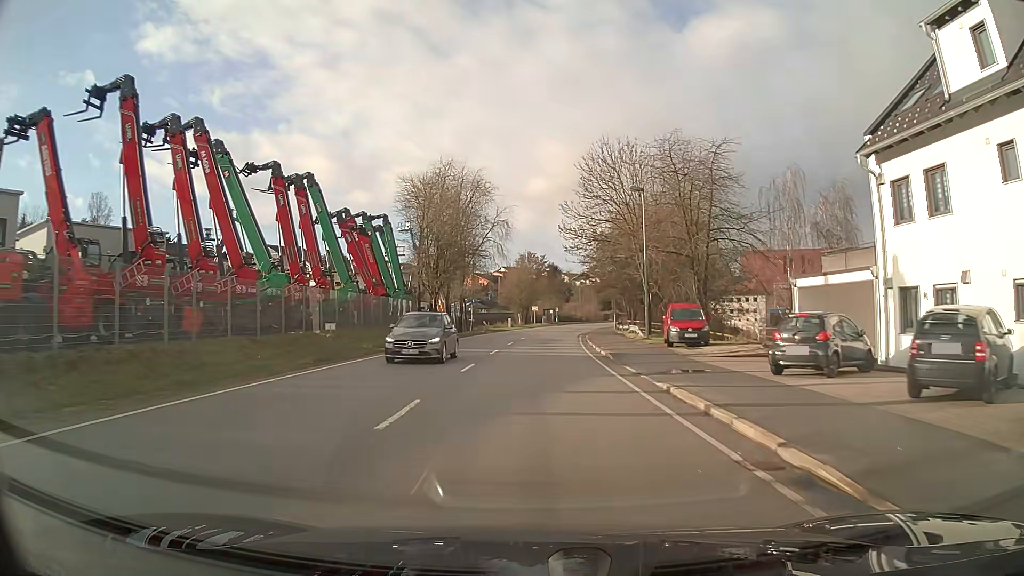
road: primary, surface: asphalt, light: Day
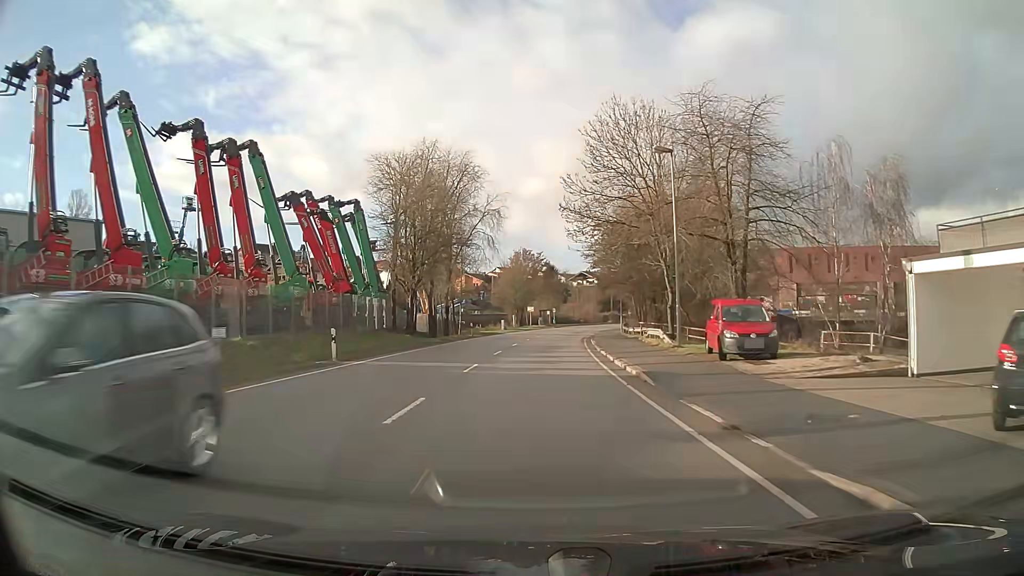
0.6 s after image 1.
(0.0, +8.5) m; 0°
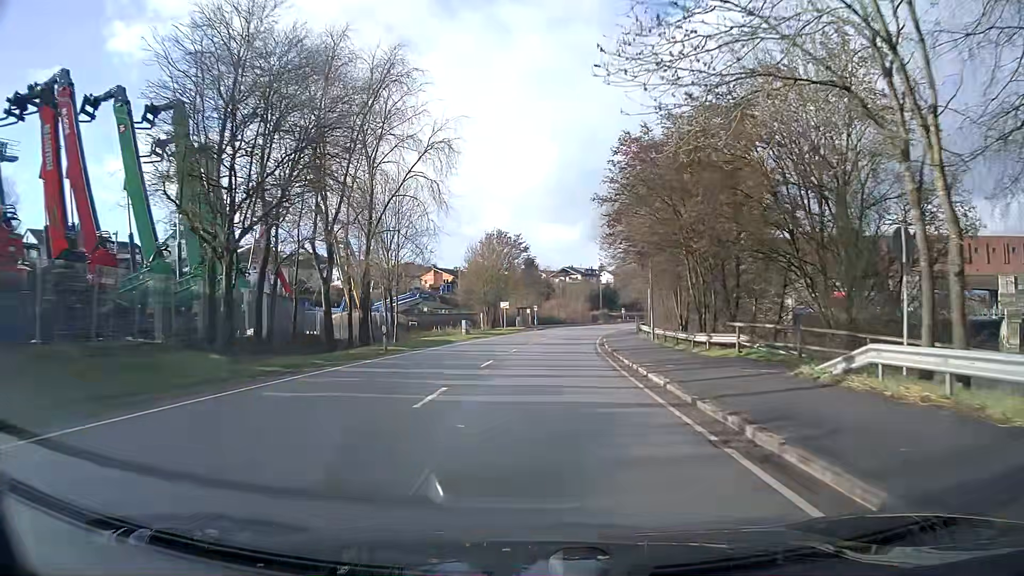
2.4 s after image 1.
(+0.4, +25.5) m; +2°
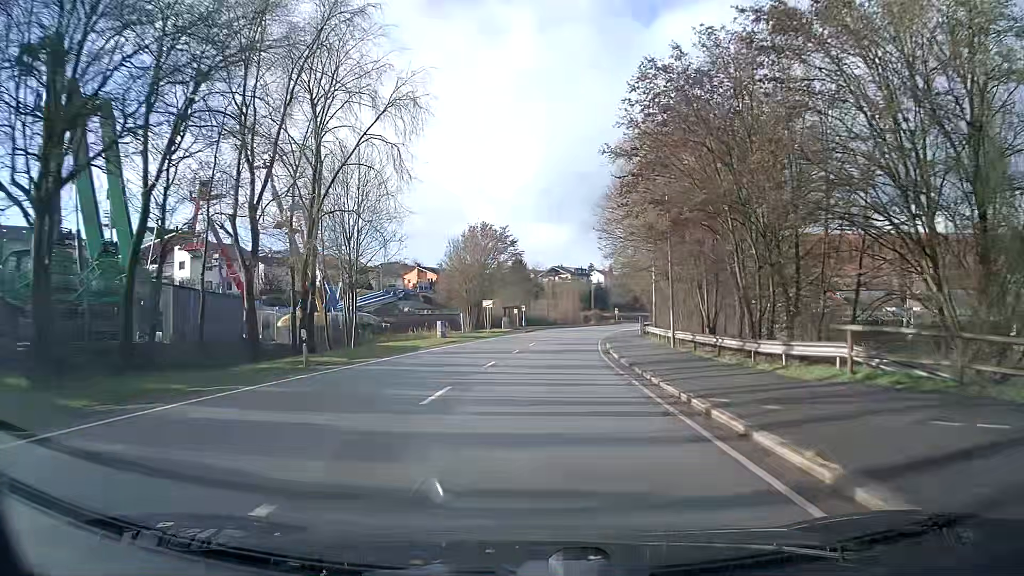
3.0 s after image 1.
(+0.1, +8.6) m; +1°
